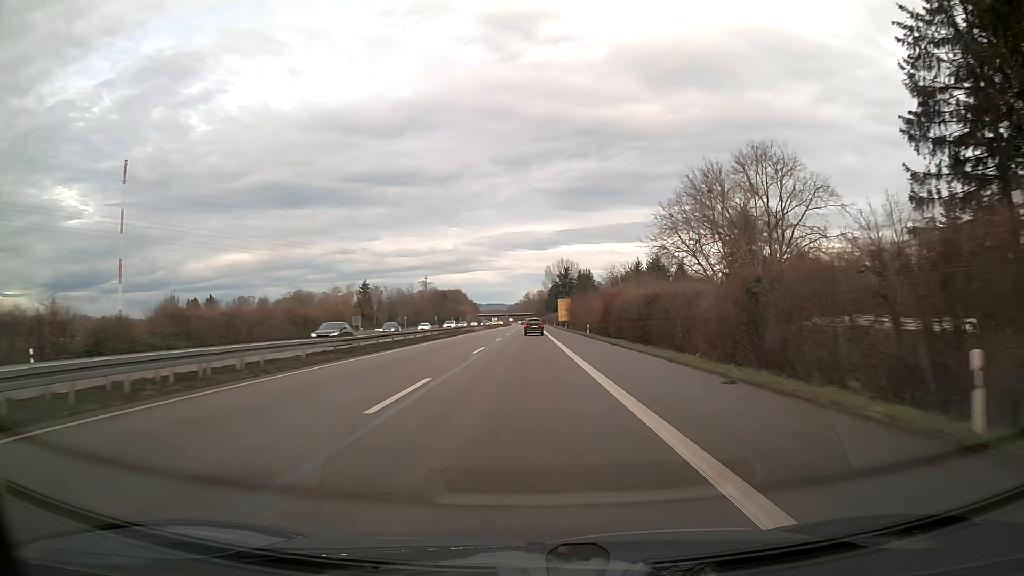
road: trunk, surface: asphalt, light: Day
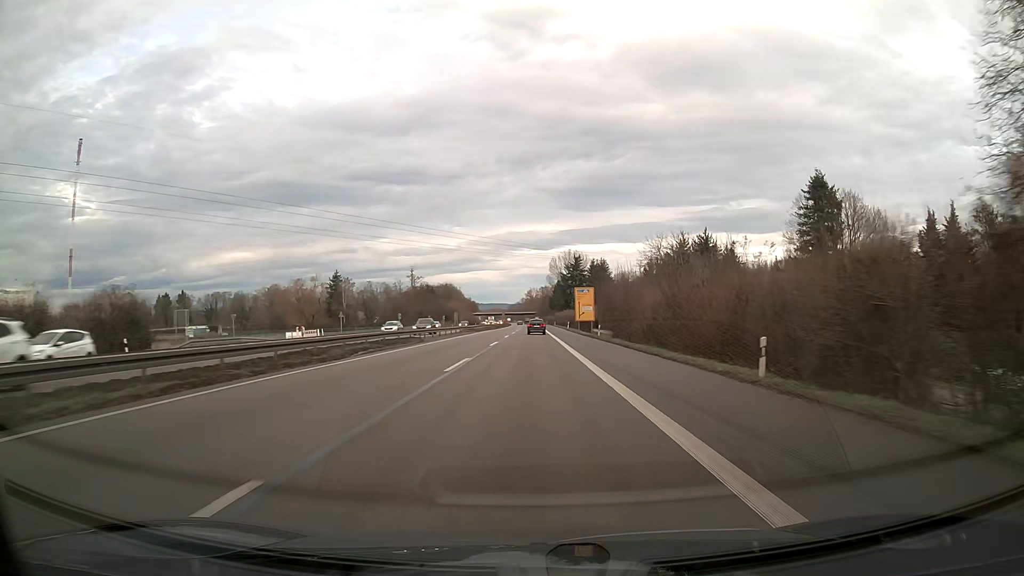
(-0.1, +47.5) m; 0°
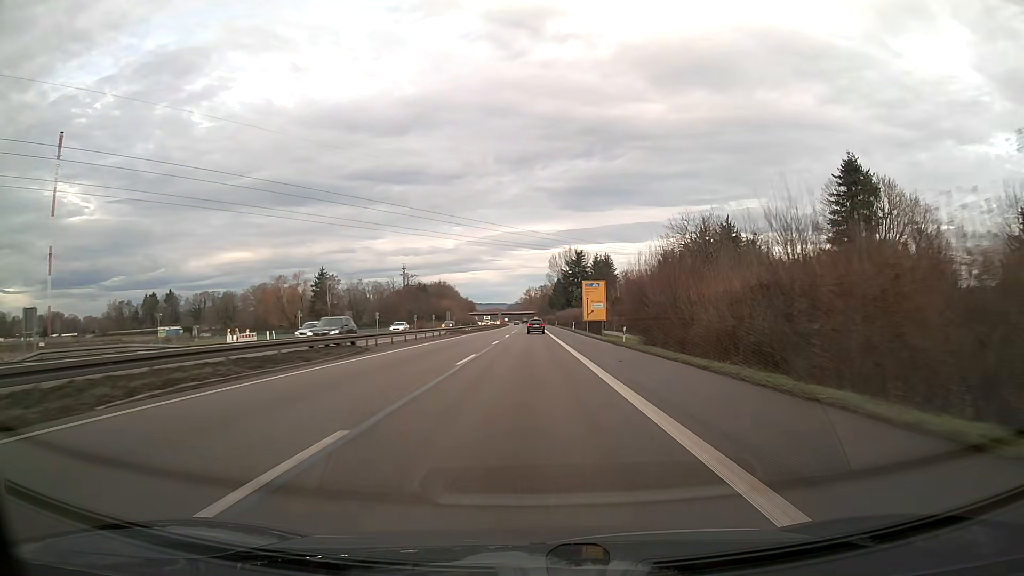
(0.0, +15.8) m; 0°
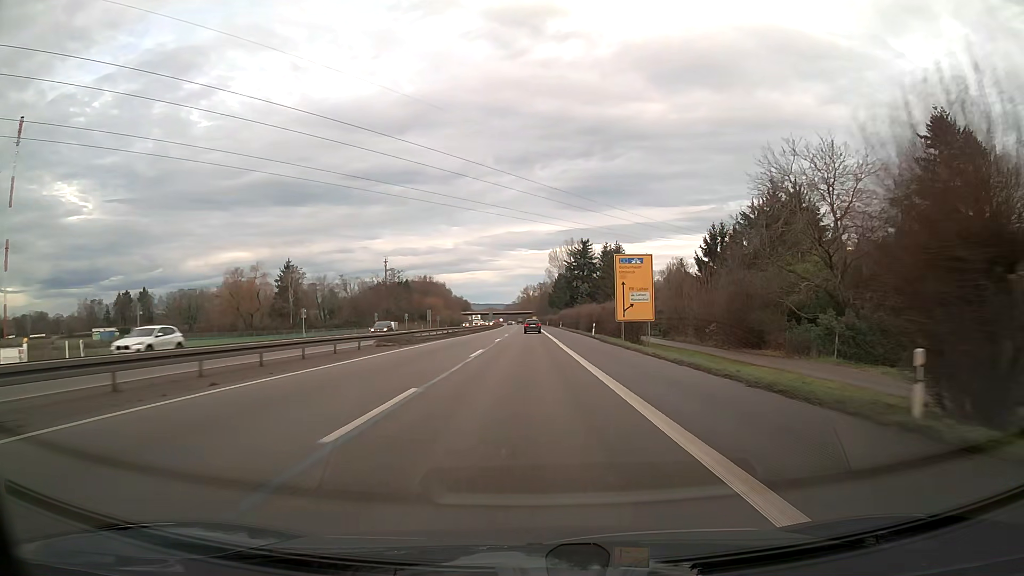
(+0.1, +31.6) m; 0°
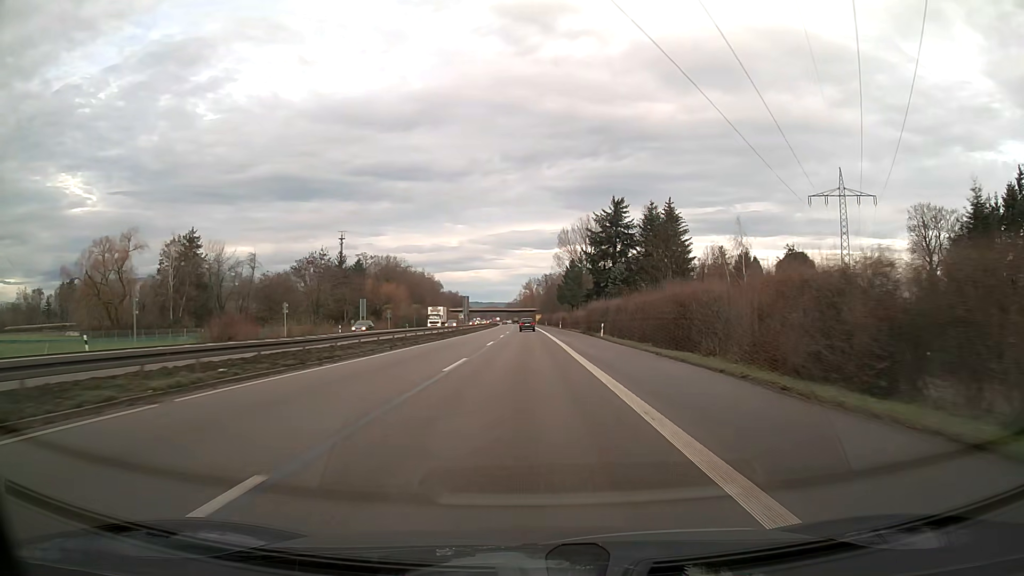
(-0.2, +63.3) m; 0°
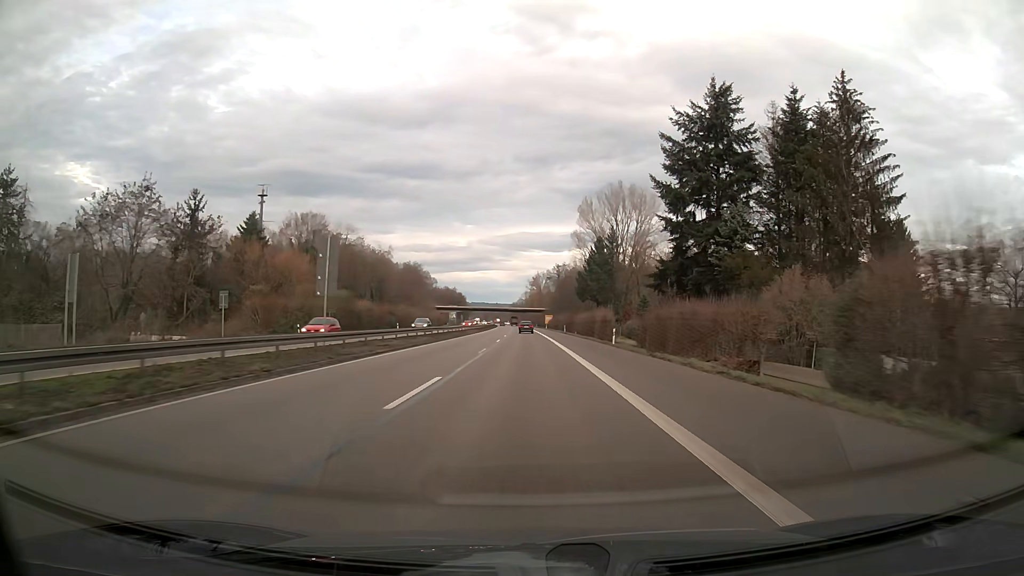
(-0.3, +63.2) m; -1°
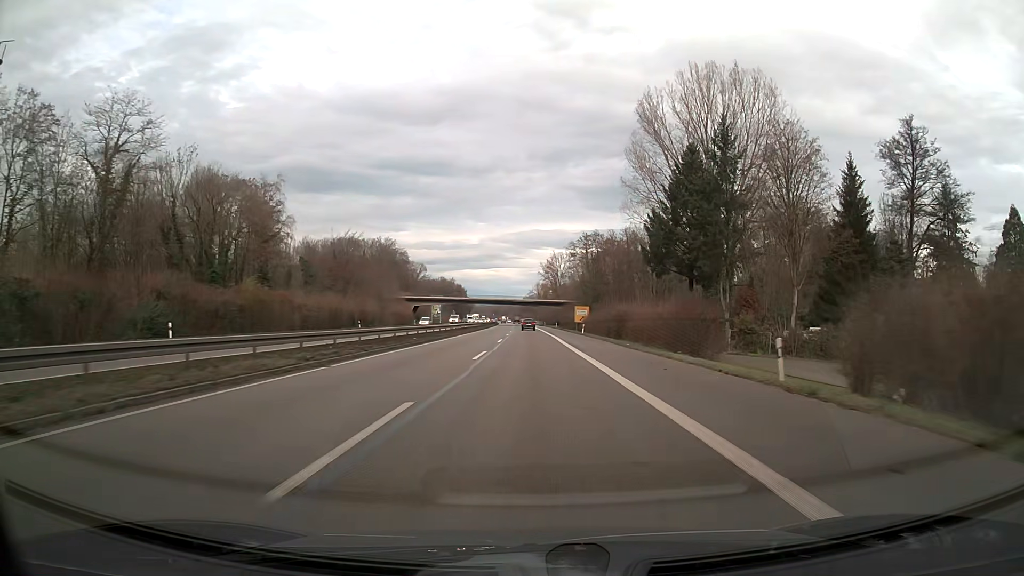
(-0.6, +78.9) m; -1°
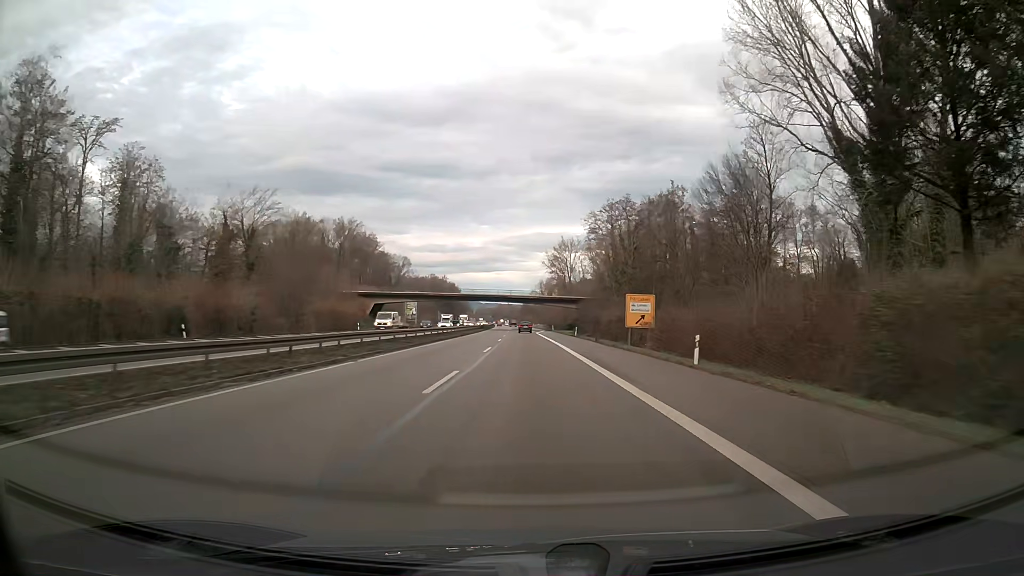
(-0.1, +47.4) m; 0°
(0, +10) (0, +20) (0, +30) (0, +40) (-1, +50) (-1, +60) (-1, +70) (-1, +80) (-1, +90) (-2, +100) m
